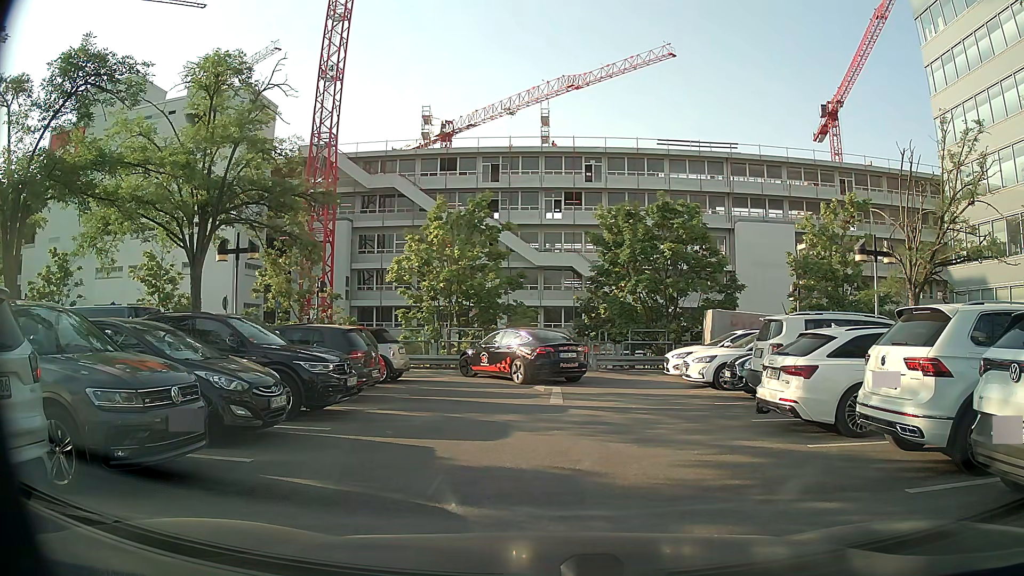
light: Day
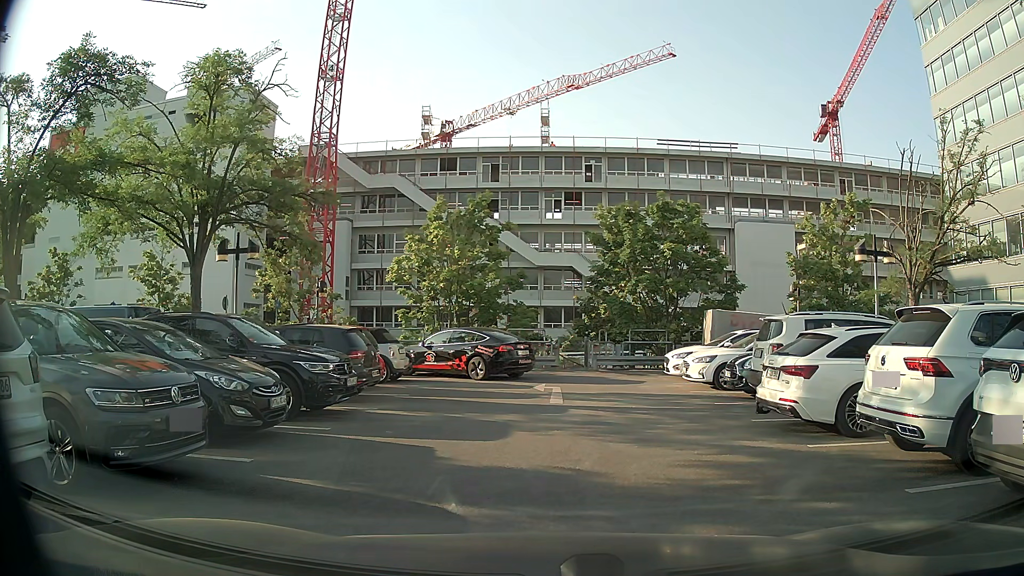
(0.0, 0.0) m; 0°
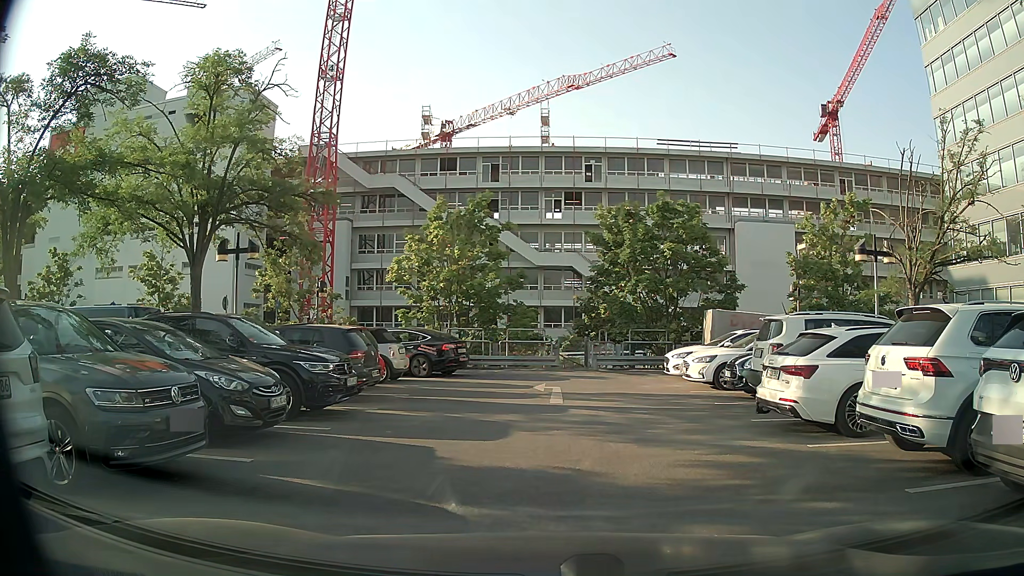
(0.0, 0.0) m; 0°
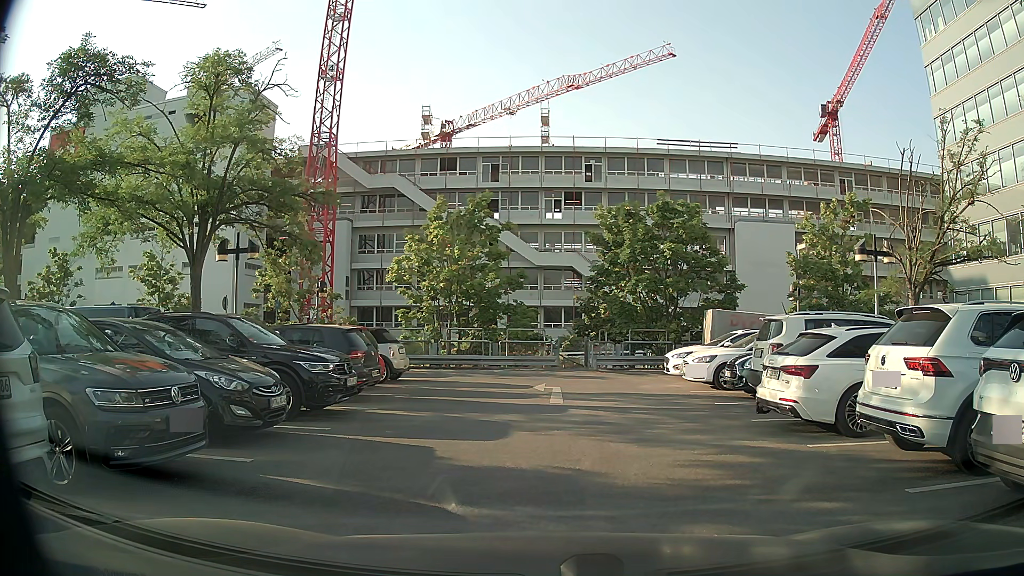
(0.0, 0.0) m; 0°
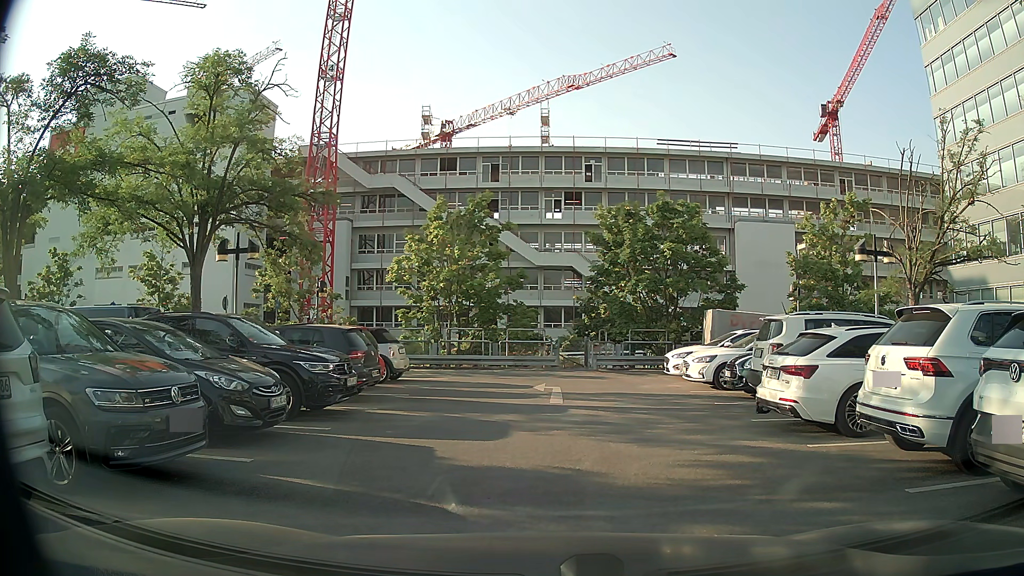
(0.0, 0.0) m; 0°
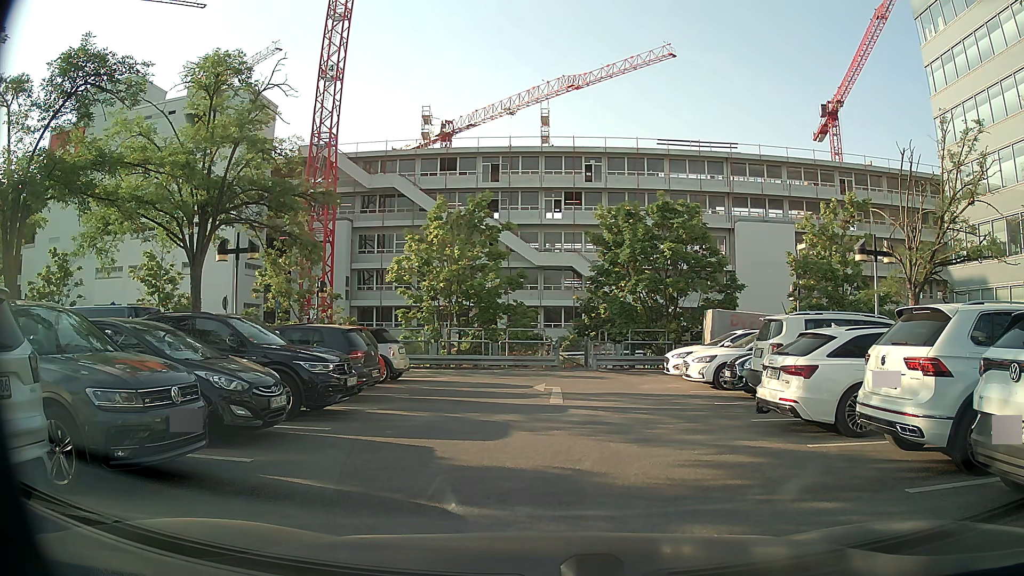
(0.0, 0.0) m; 0°
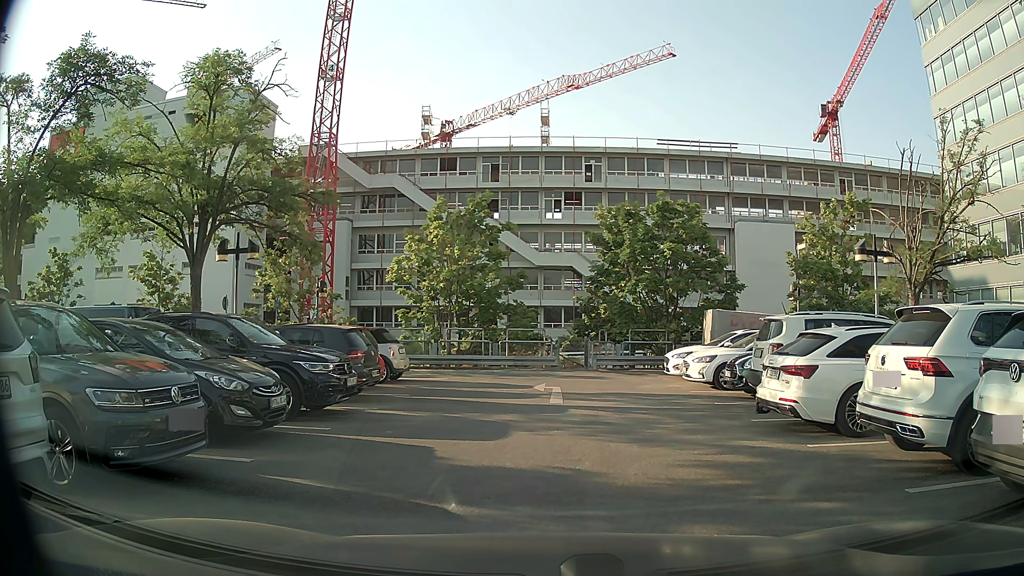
(0.0, 0.0) m; 0°
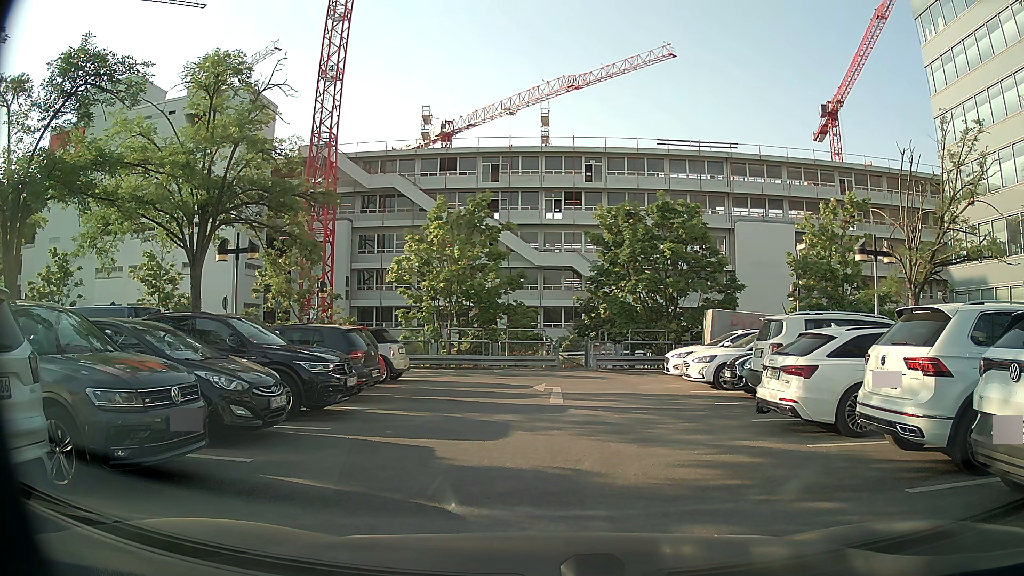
(0.0, 0.0) m; 0°
